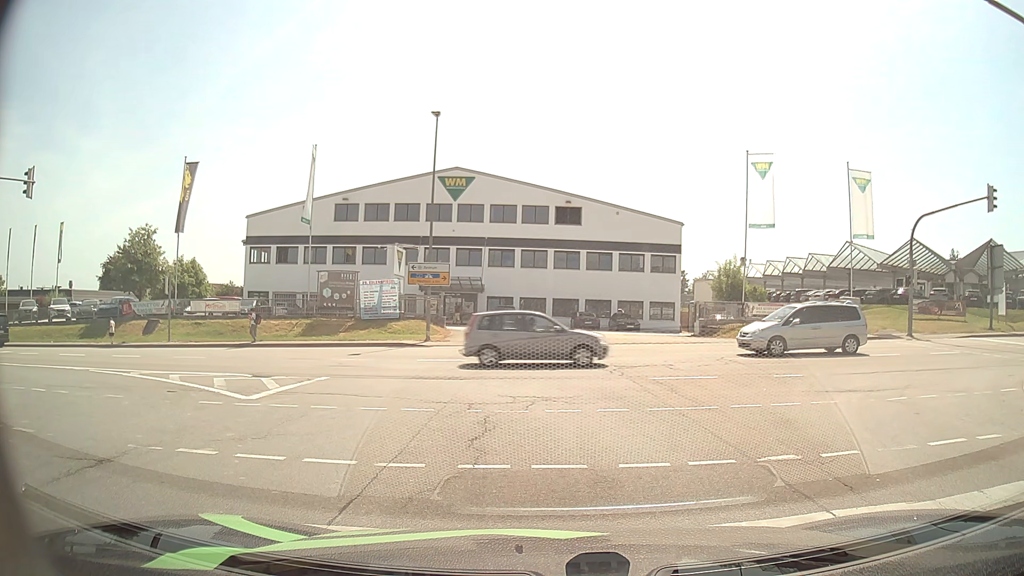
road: secondary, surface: asphalt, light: Day
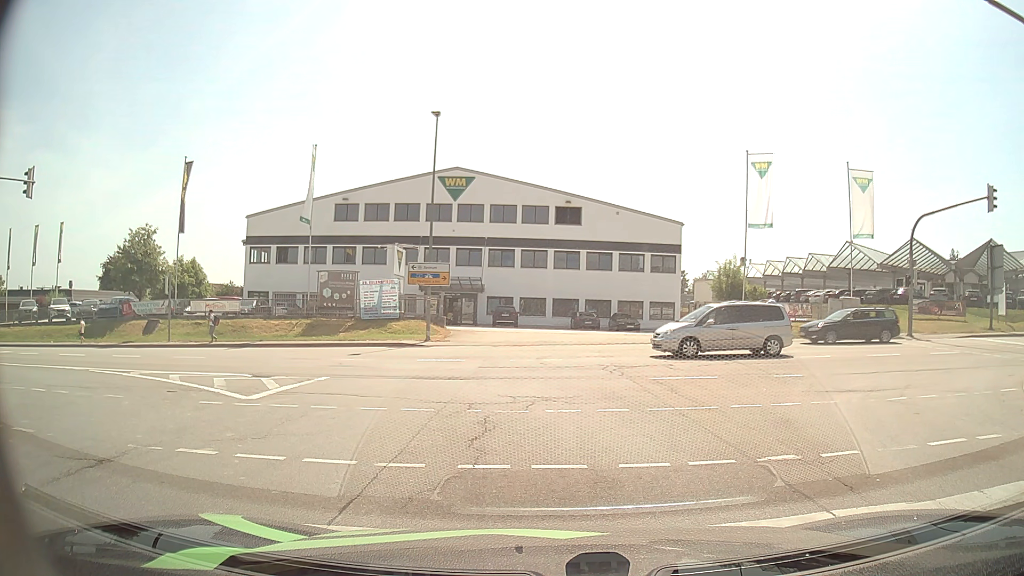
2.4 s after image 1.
(0.0, 0.0) m; 0°
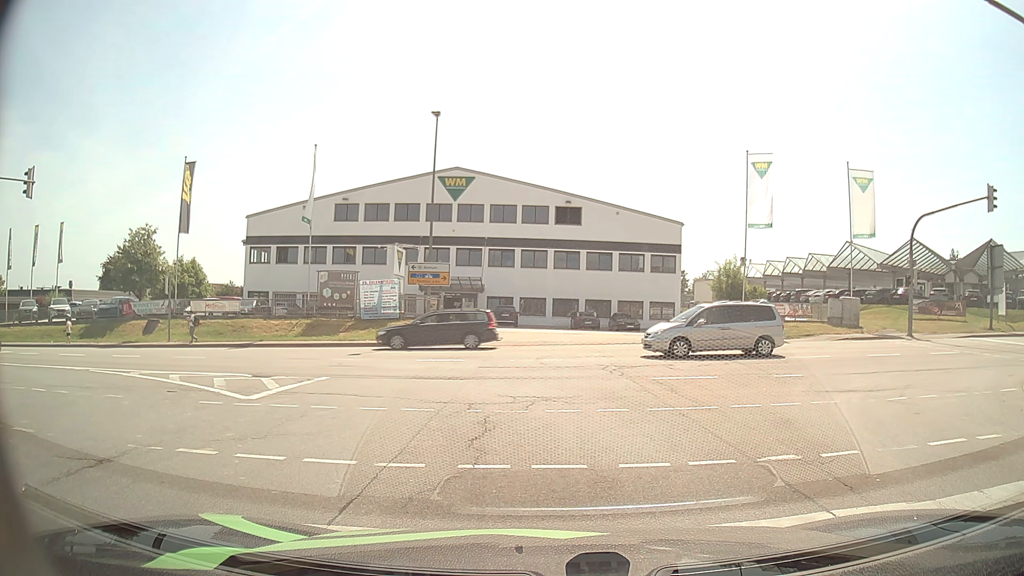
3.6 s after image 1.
(0.0, 0.0) m; 0°
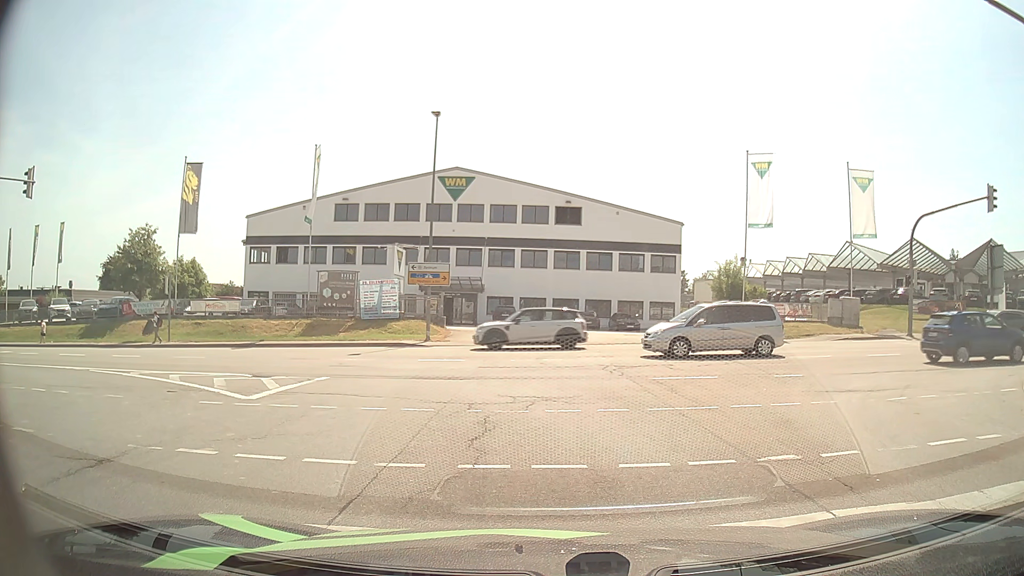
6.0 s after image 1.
(0.0, 0.0) m; 0°
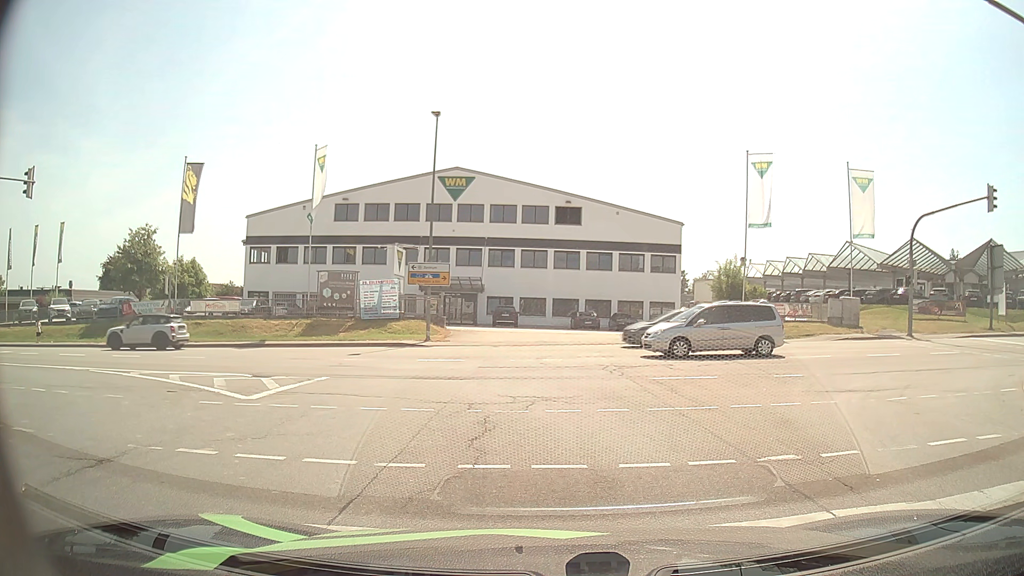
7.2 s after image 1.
(0.0, 0.0) m; 0°
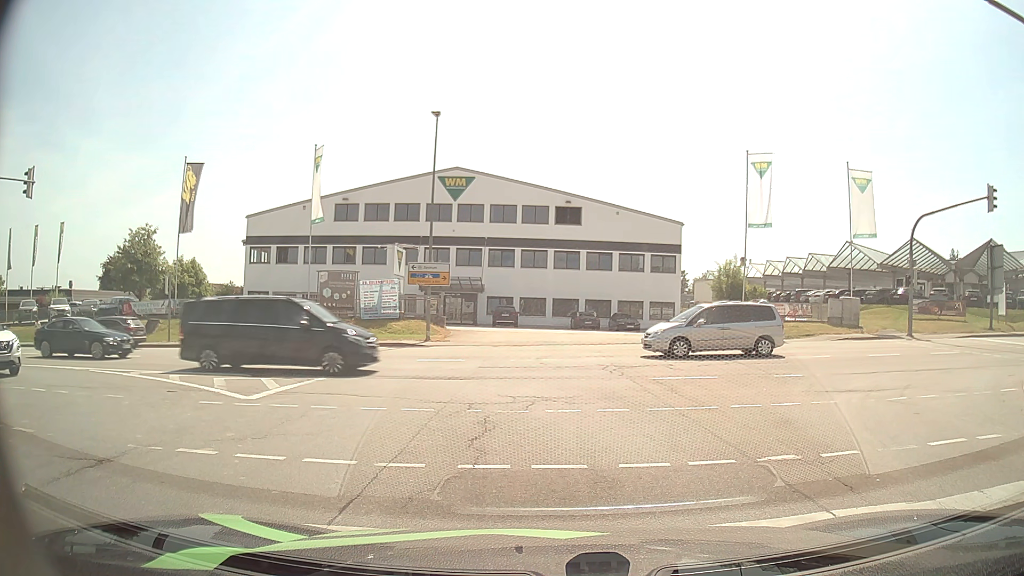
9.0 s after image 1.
(0.0, 0.0) m; 0°
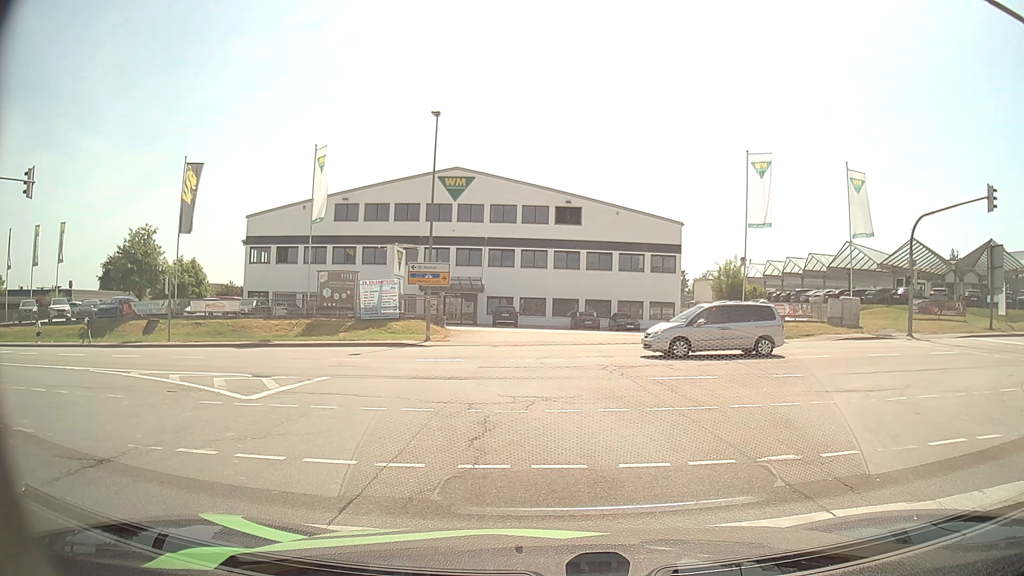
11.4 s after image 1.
(0.0, 0.0) m; 0°
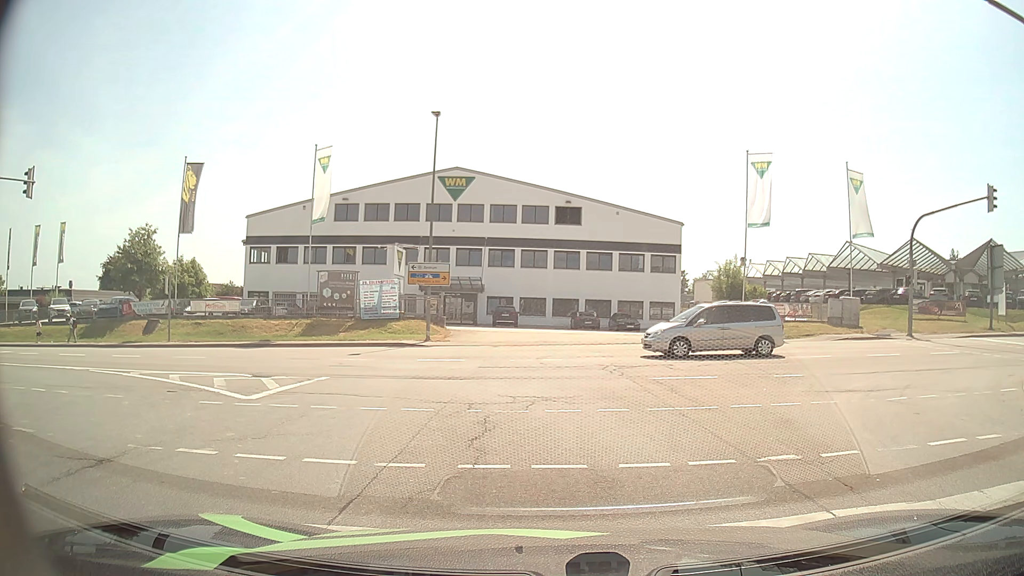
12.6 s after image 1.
(0.0, 0.0) m; 0°
(-1, +10) (-4, +19) (-12, +25) (-22, +28) (-32, +29) (-42, +29) (-52, +28) (-62, +28) (-72, +28) (-82, +28) m
